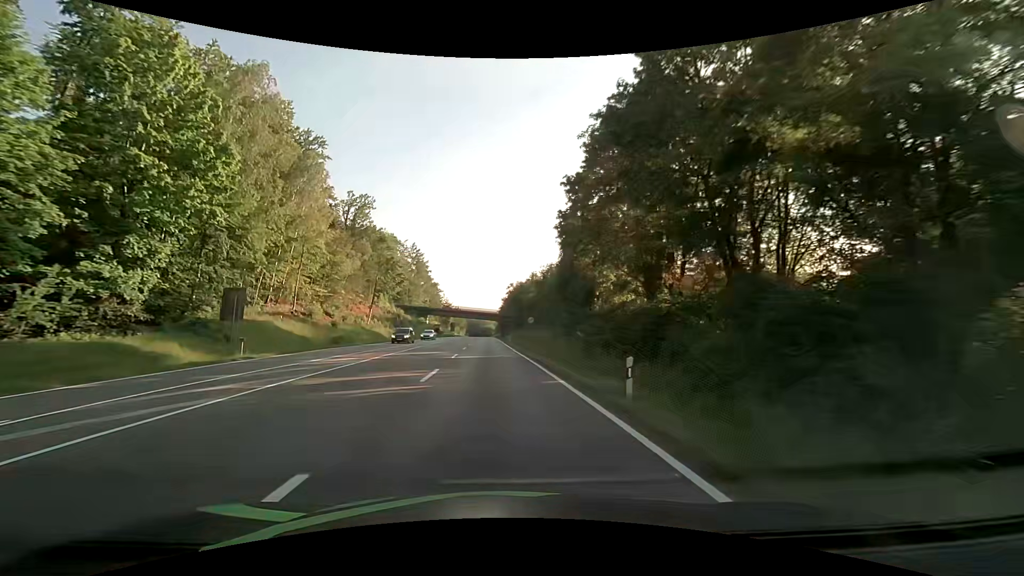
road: secondary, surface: asphalt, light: Day
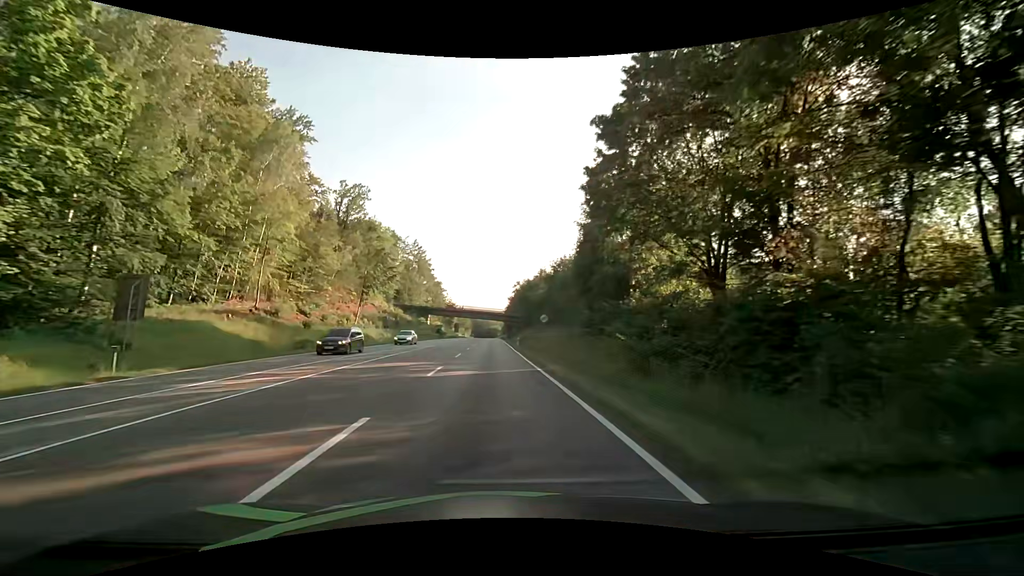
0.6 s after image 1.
(-0.1, +9.3) m; -1°
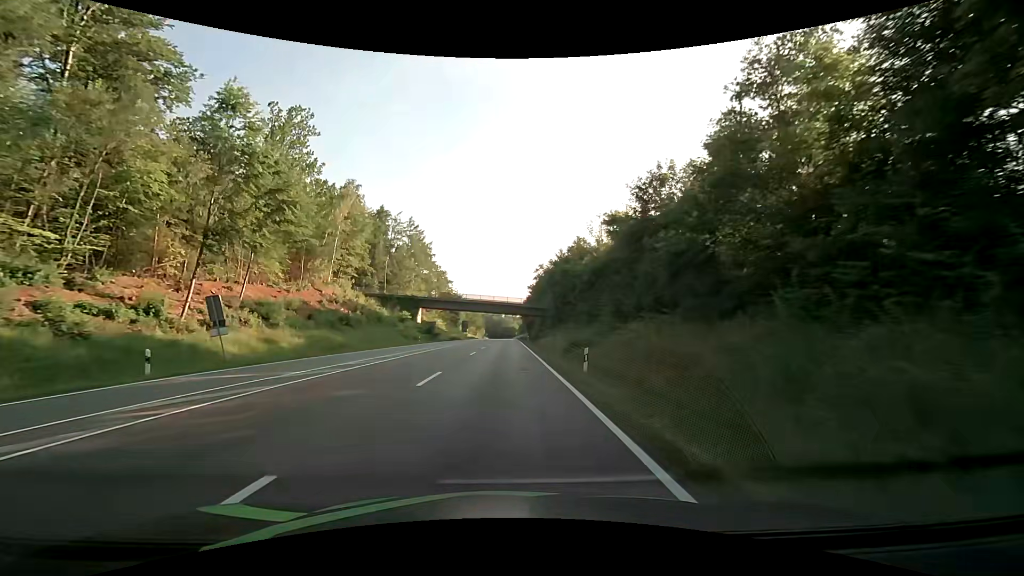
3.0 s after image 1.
(-0.4, +37.9) m; -2°
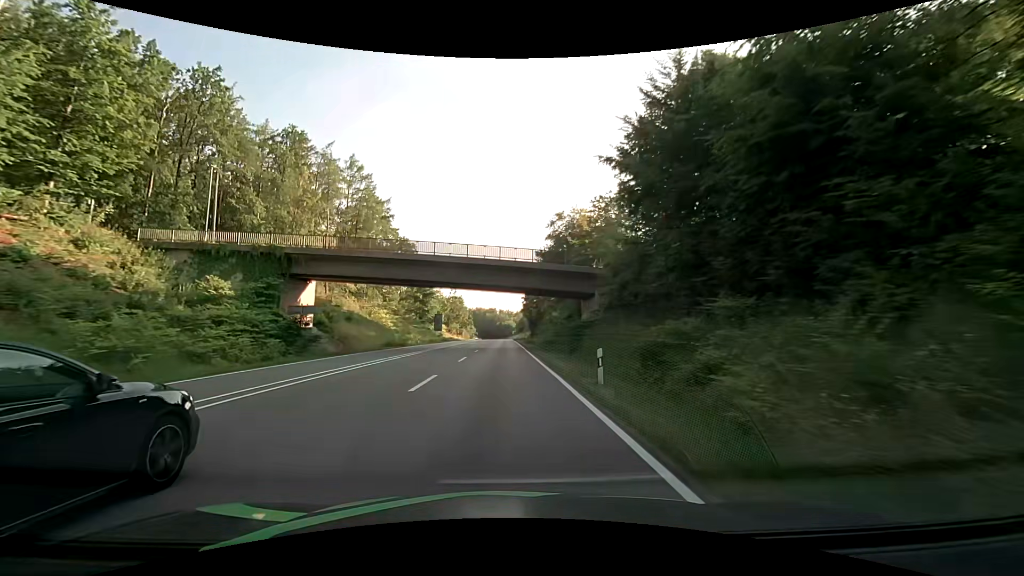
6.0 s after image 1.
(+0.5, +52.3) m; +1°
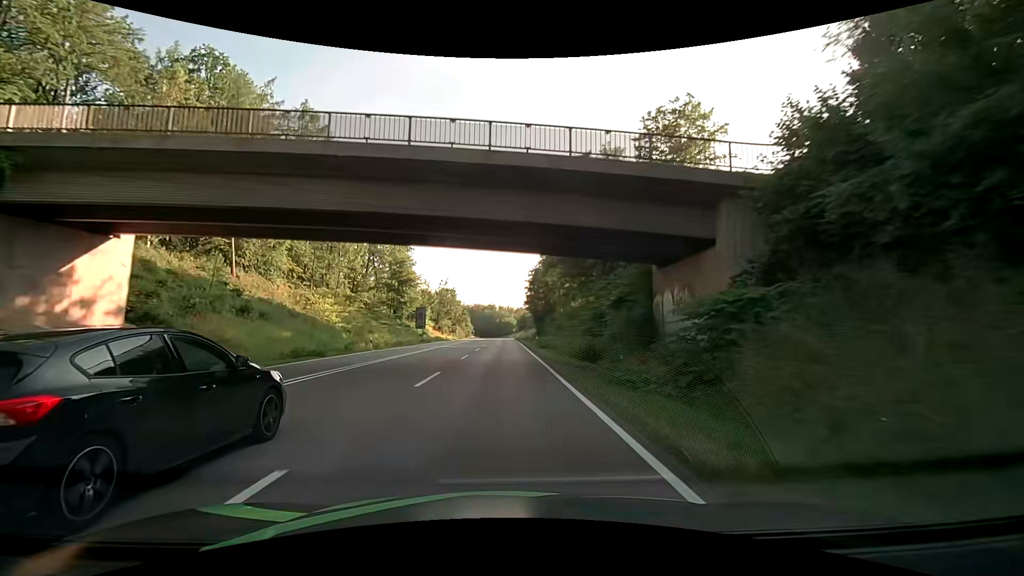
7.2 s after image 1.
(0.0, +22.4) m; 0°
(0, +10) (0, +20) (0, +30) (0, +40) (0, +50) (0, +60) (0, +70) (0, +80) (0, +90) (0, +100) m
